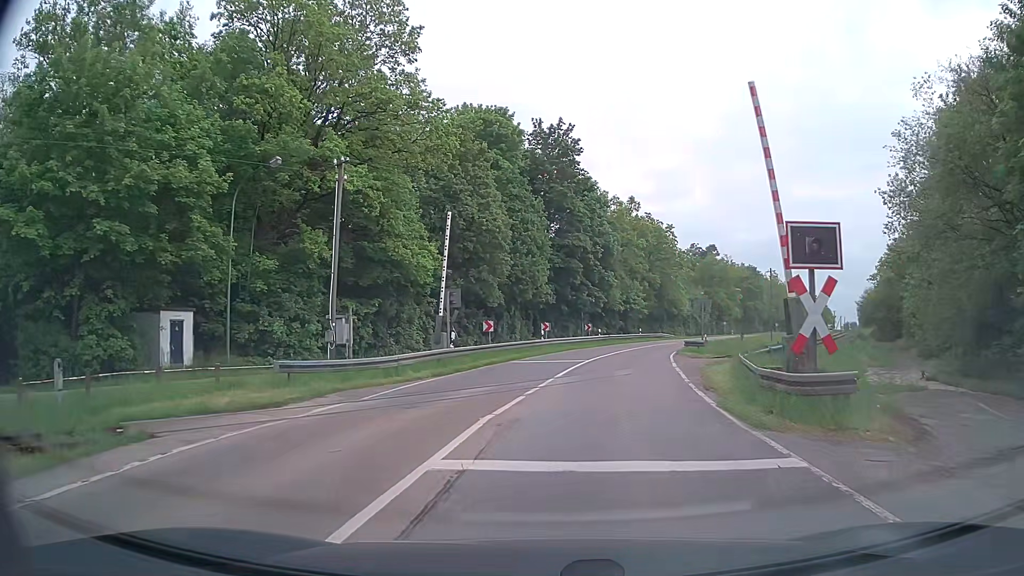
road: secondary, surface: asphalt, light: Day
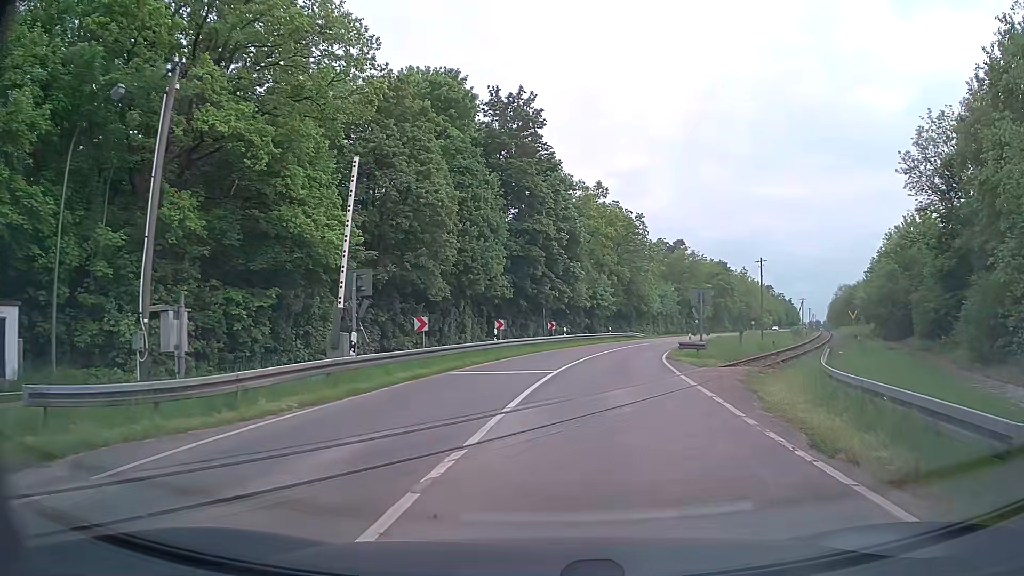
(+0.2, +8.5) m; +3°
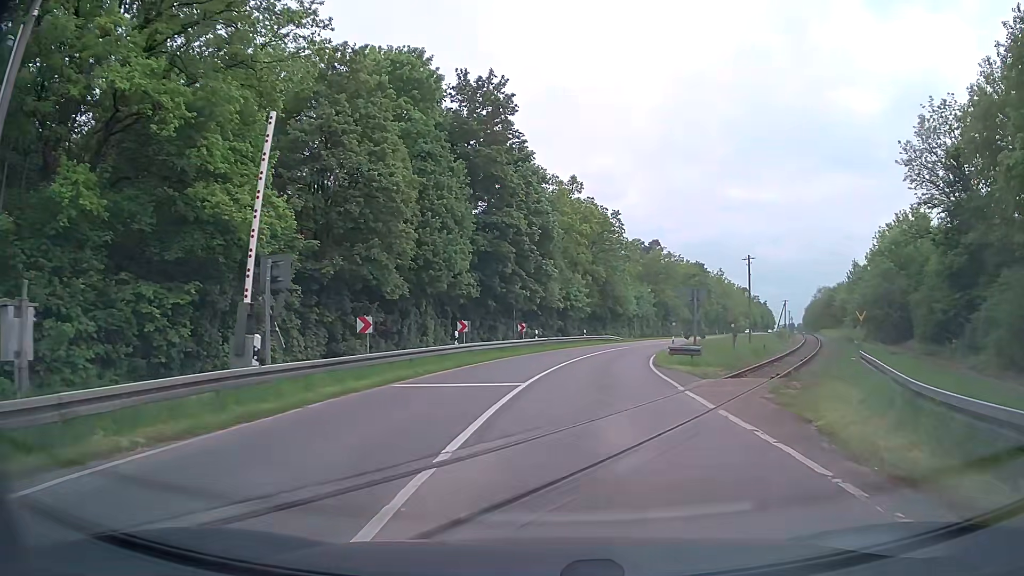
(+0.1, +4.3) m; +2°
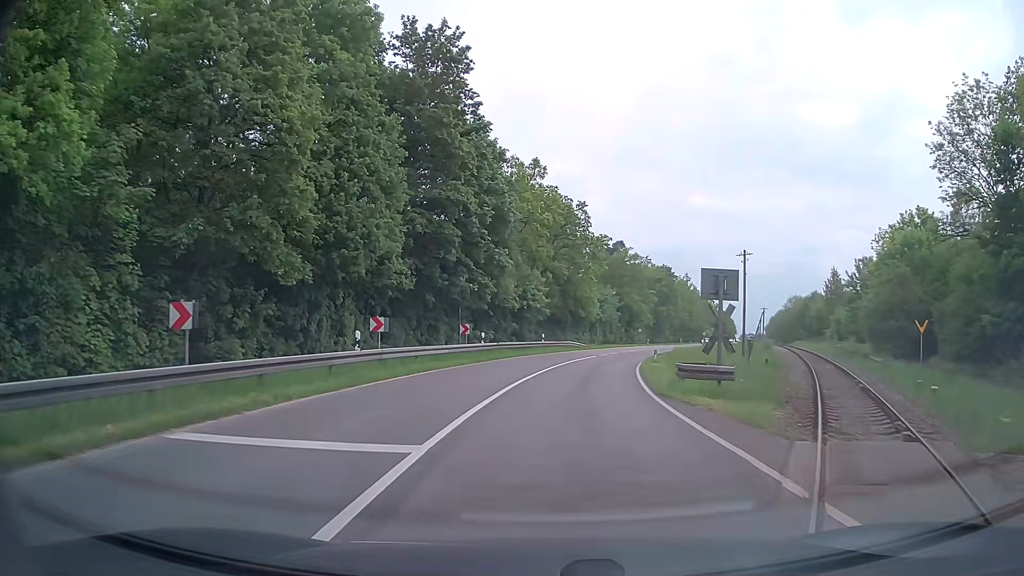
(+0.3, +9.3) m; +5°
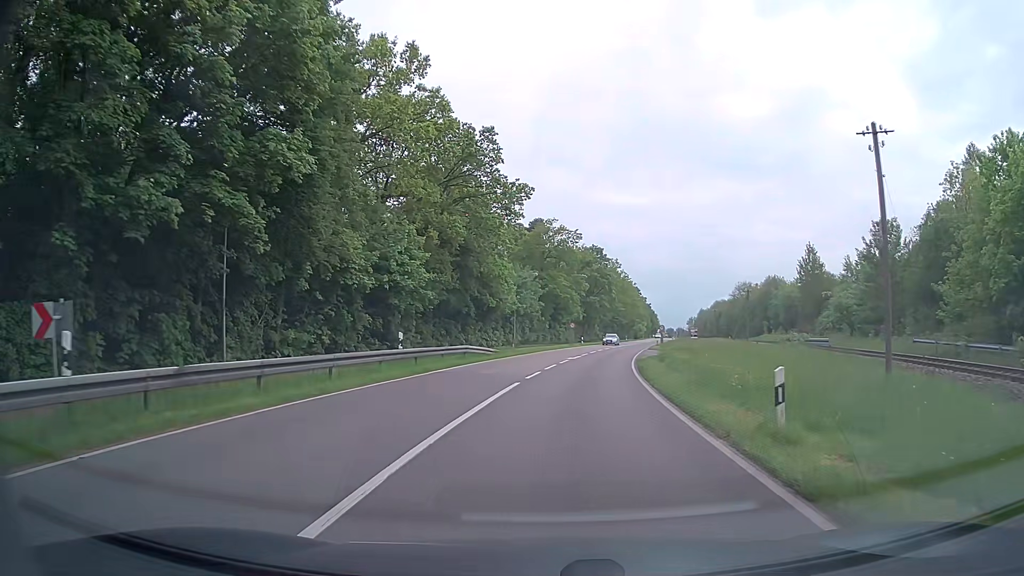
(+1.3, +27.6) m; +7°
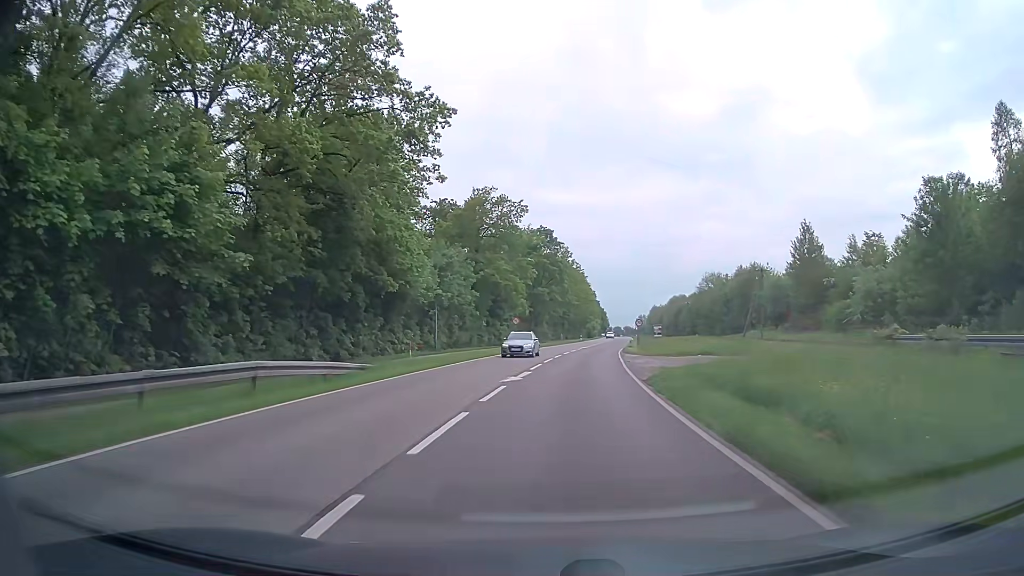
(+0.7, +19.8) m; +5°
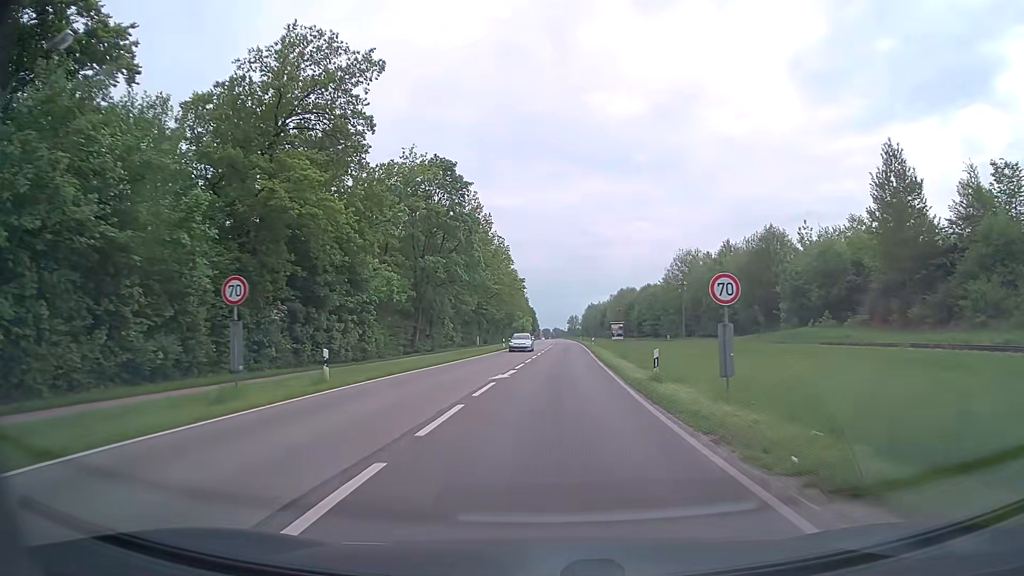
(+2.3, +40.7) m; +6°
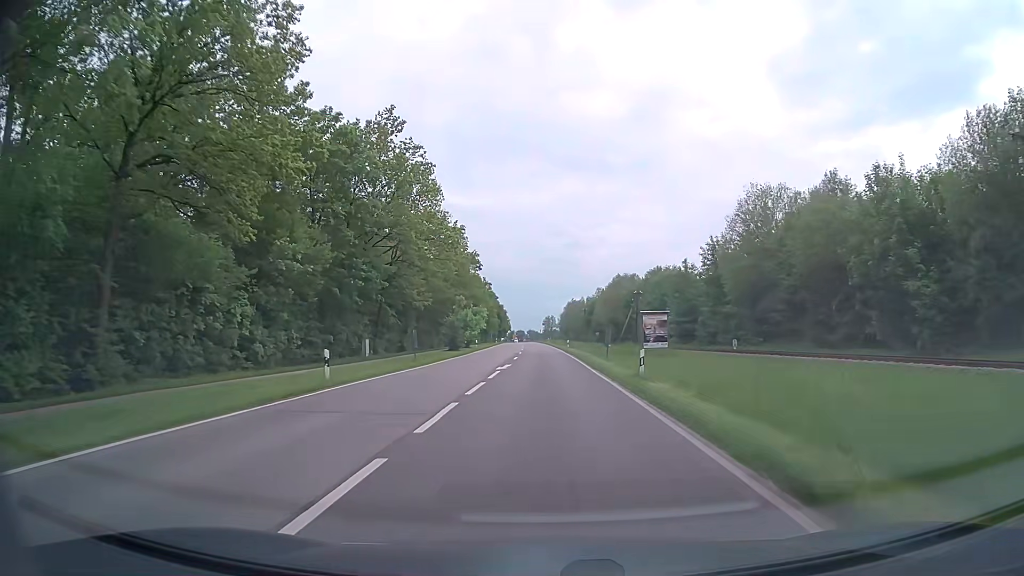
(+1.4, +47.9) m; +2°
(0, +10) (0, +20) (0, +30) (0, +40) (0, +50) (-1, +60) (-1, +70) (-1, +80) (-1, +90) (-2, +100) m
